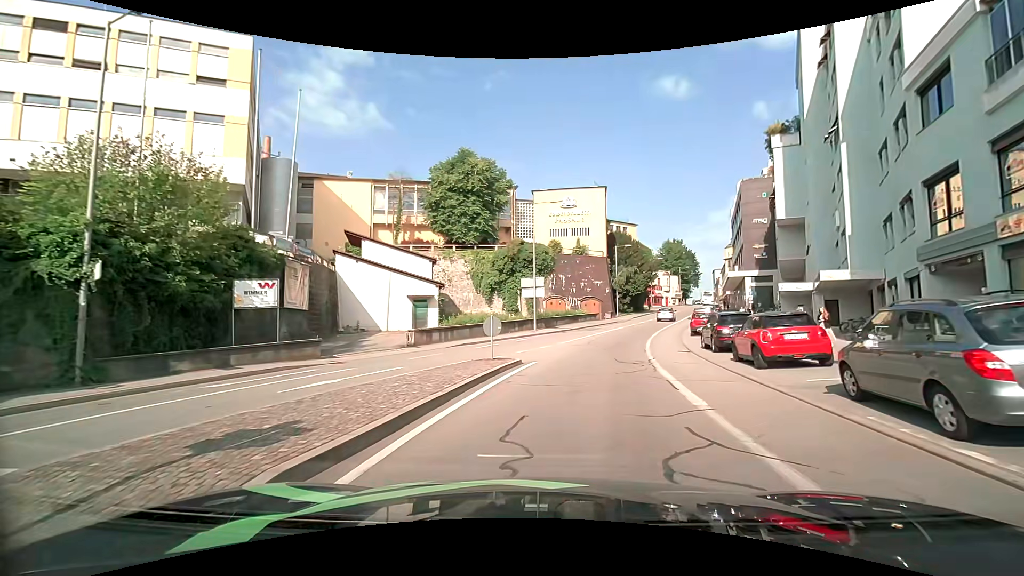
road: tertiary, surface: asphalt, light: Day
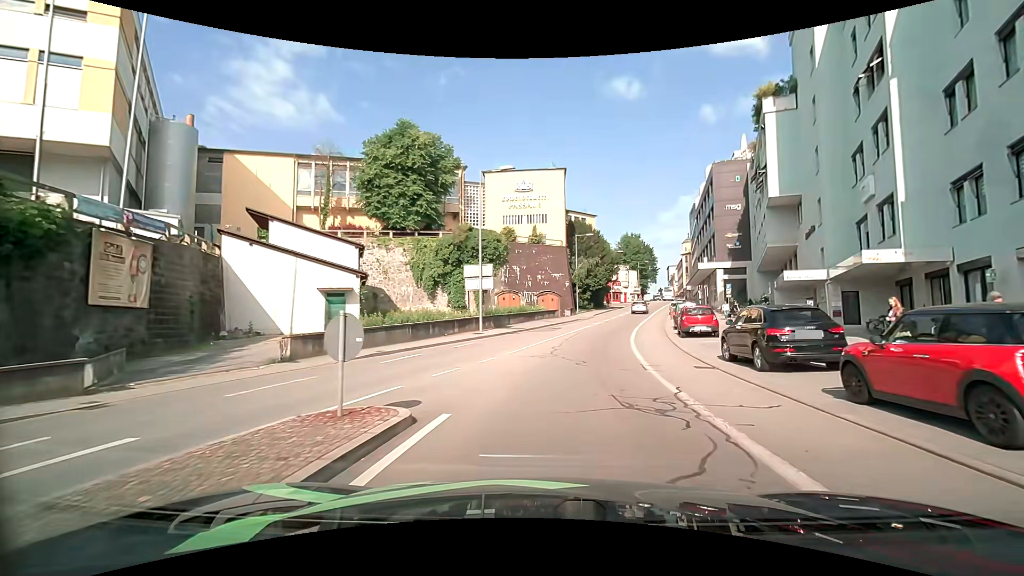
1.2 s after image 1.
(+0.4, +8.2) m; +5°
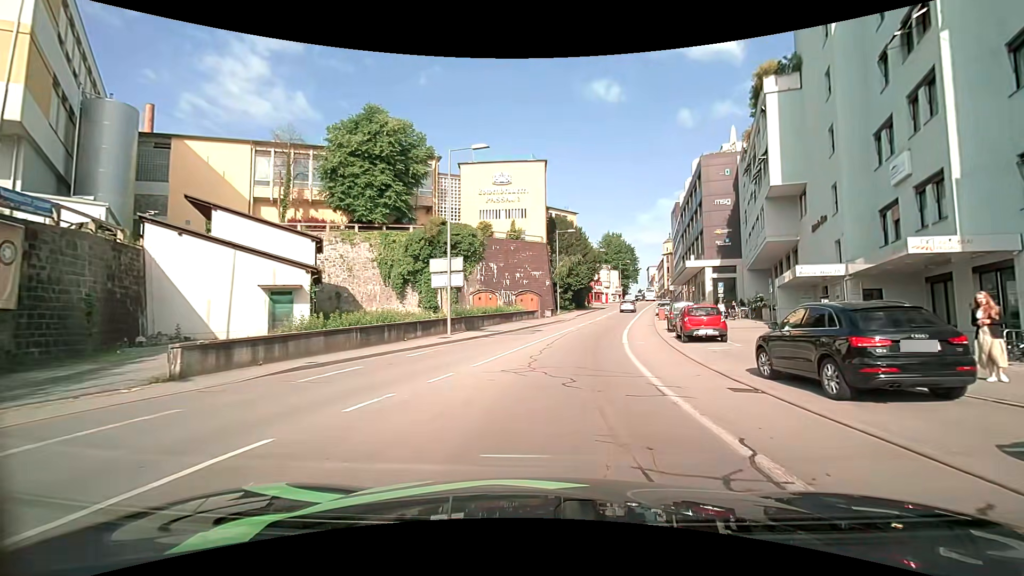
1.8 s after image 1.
(+0.1, +4.0) m; +3°
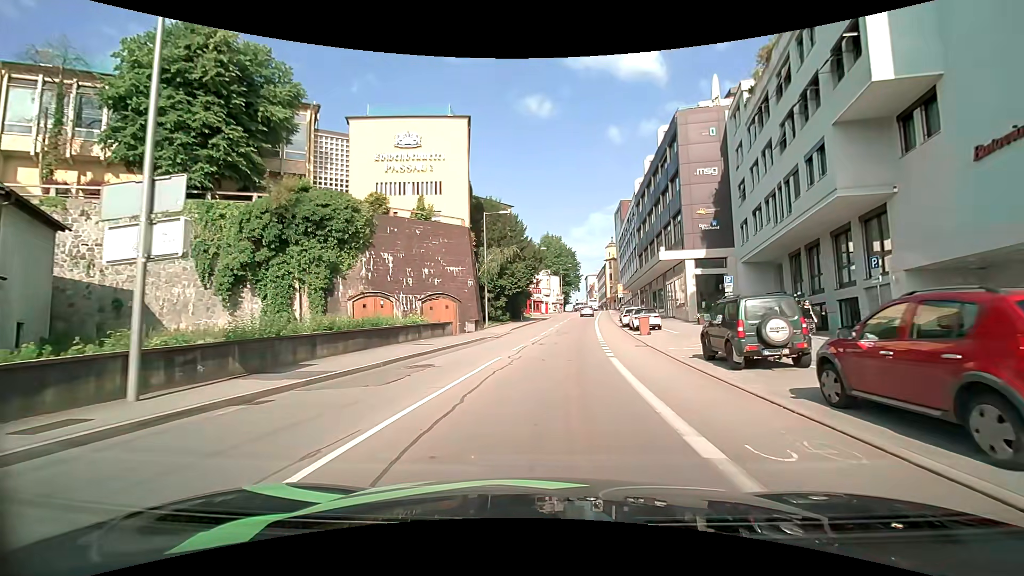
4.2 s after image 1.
(+1.1, +17.0) m; +8°
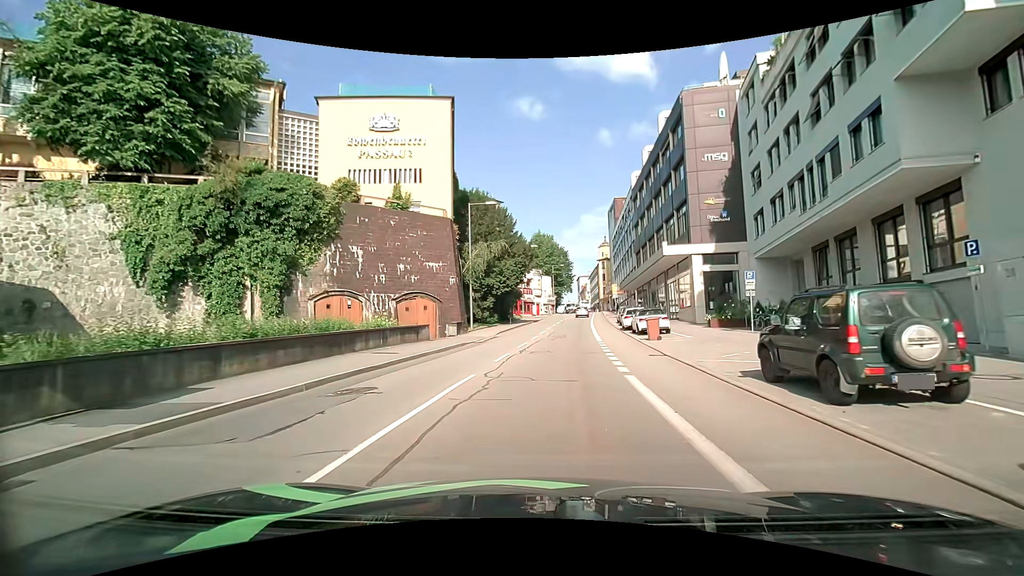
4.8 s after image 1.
(0.0, +4.3) m; 0°
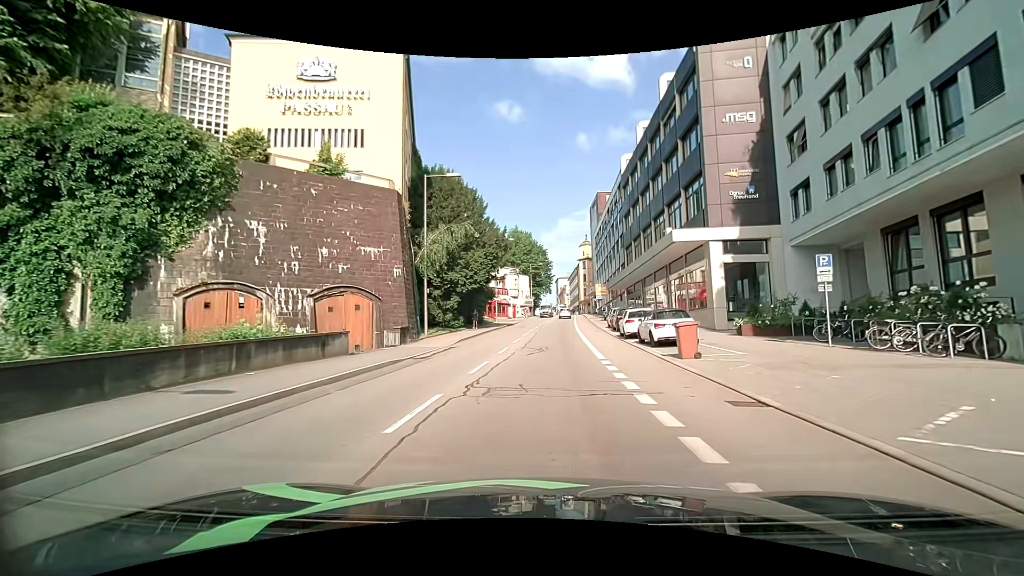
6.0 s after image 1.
(+0.2, +8.5) m; +2°
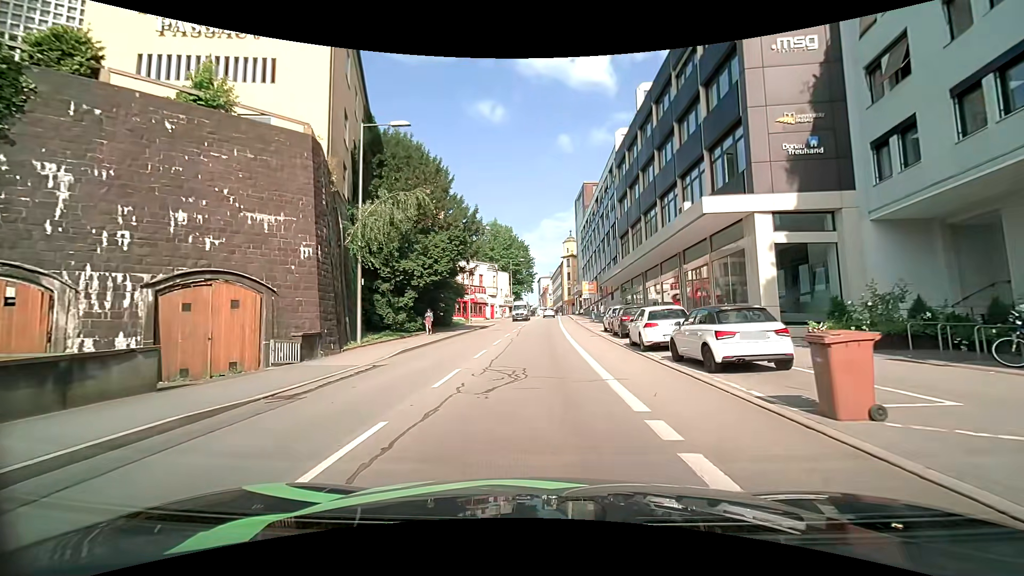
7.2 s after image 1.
(+0.3, +8.3) m; +3°
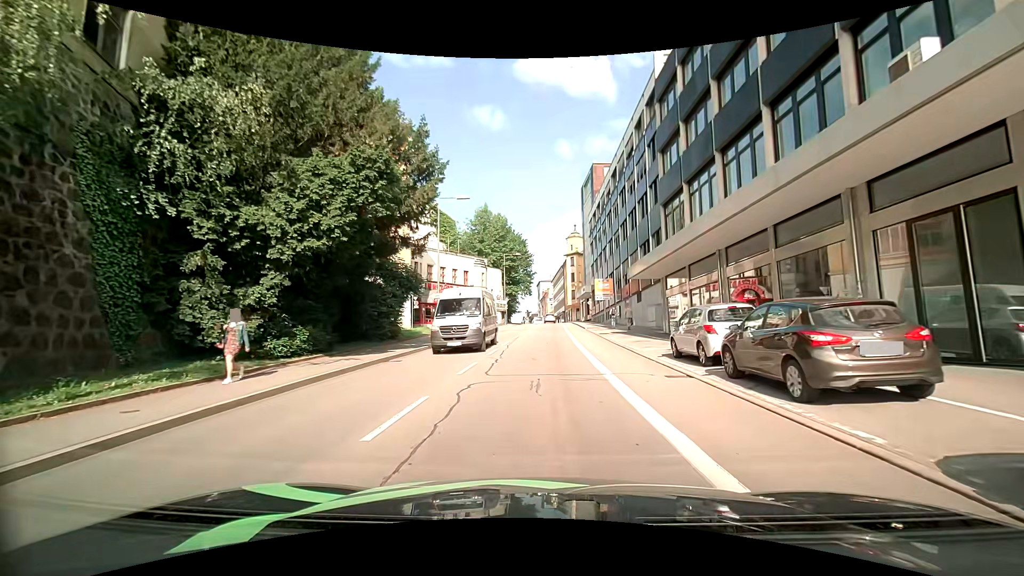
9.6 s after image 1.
(-0.2, +15.9) m; 0°
(0, +10) (-1, +20) (-1, +30) (-1, +40) (-1, +50) (-1, +60) (-1, +70) (-1, +80) (-2, +90) (-2, +100) m
